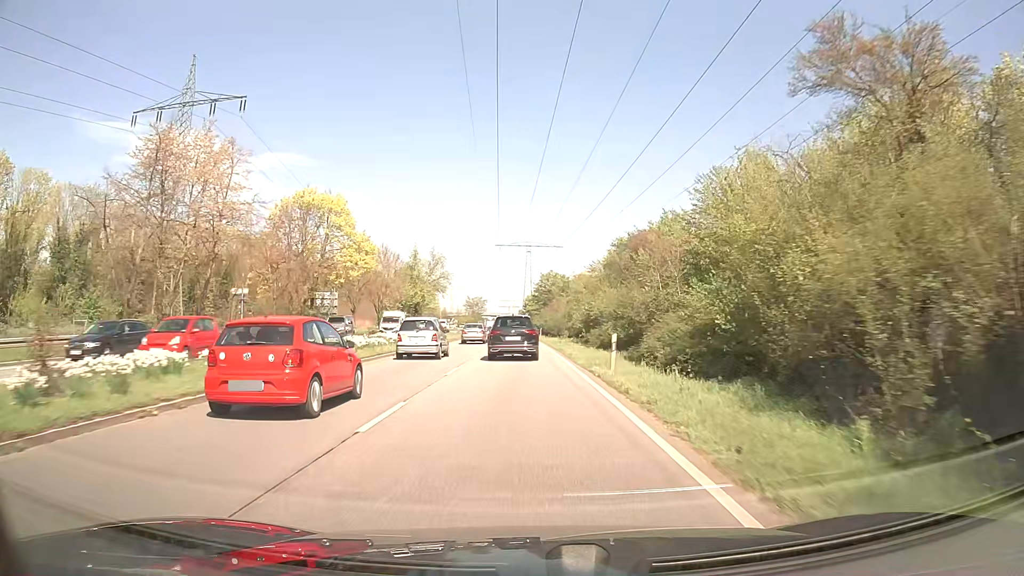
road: primary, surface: asphalt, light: Day
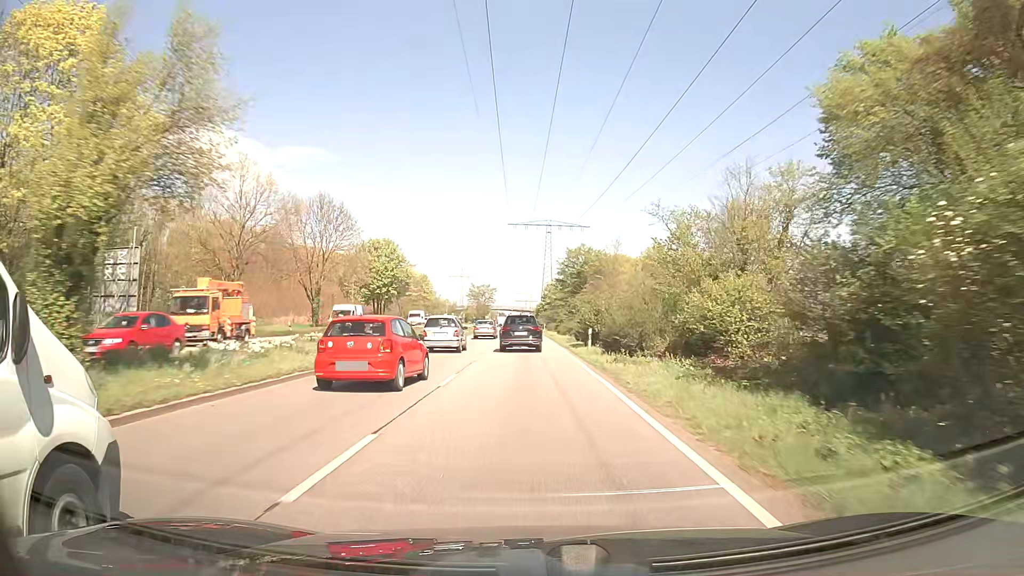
(-0.6, +40.1) m; -1°
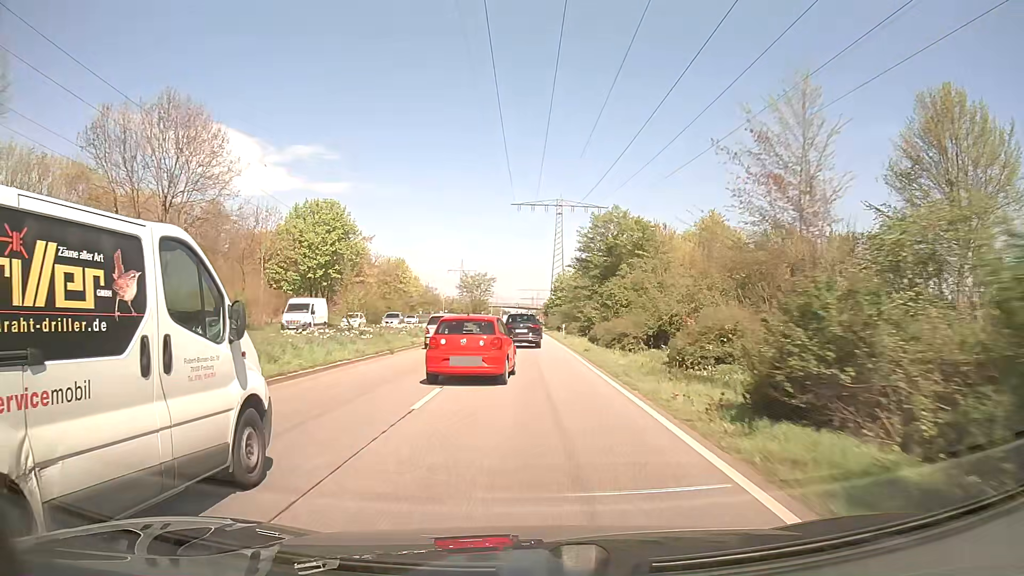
(-0.2, +31.3) m; -1°
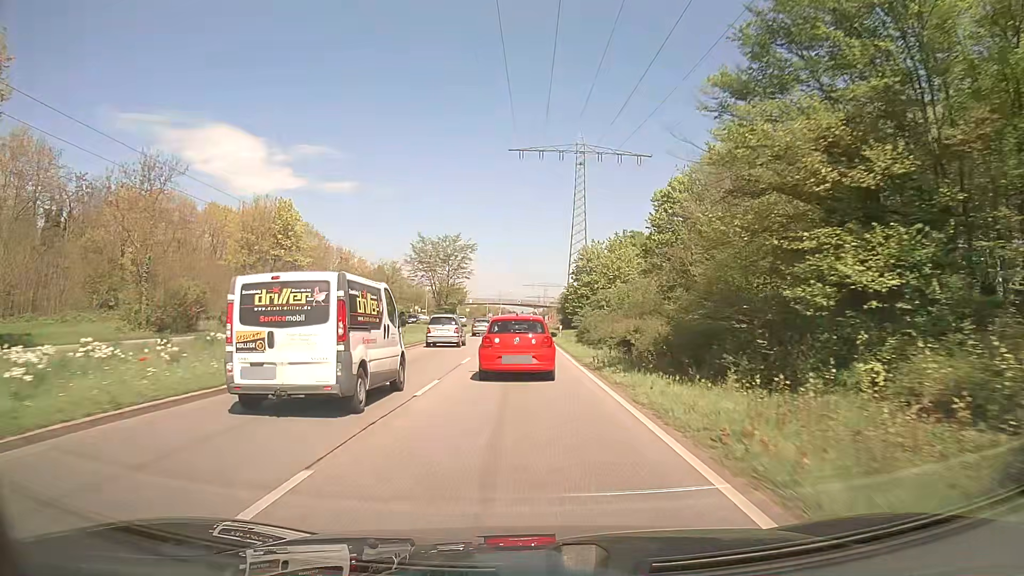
(-0.2, +53.0) m; 0°
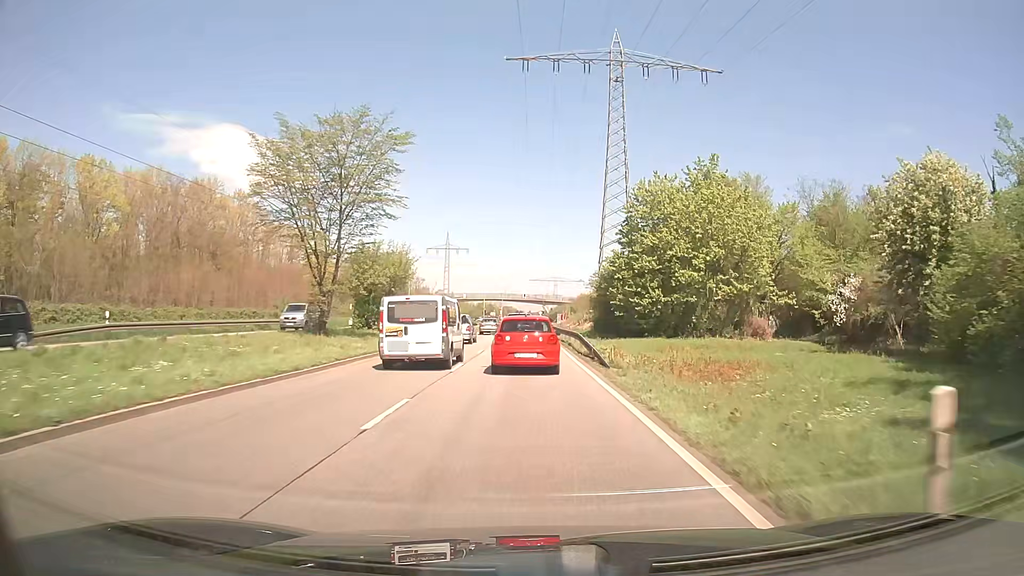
(-0.3, +39.7) m; -1°
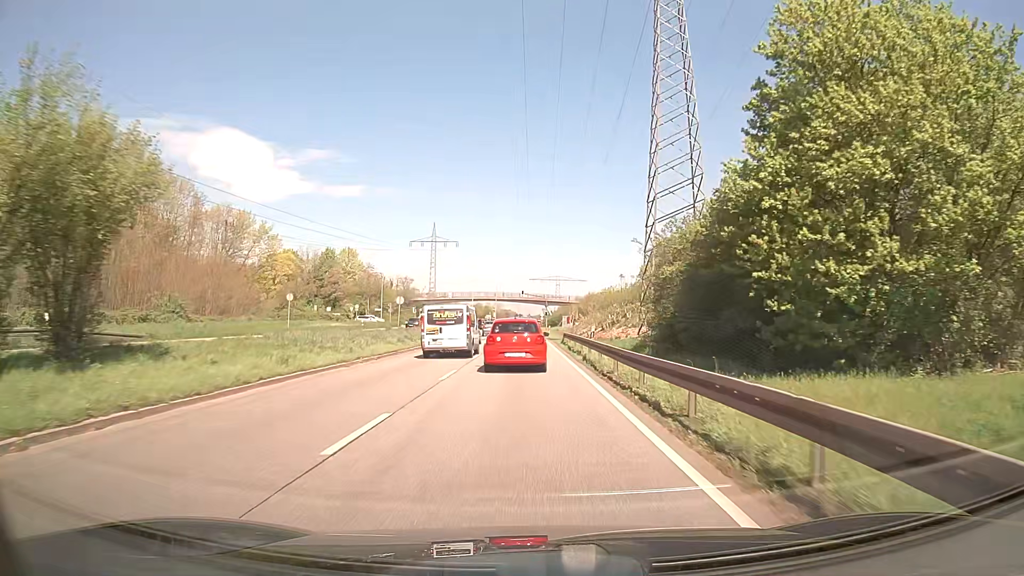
(0.0, +28.7) m; 0°
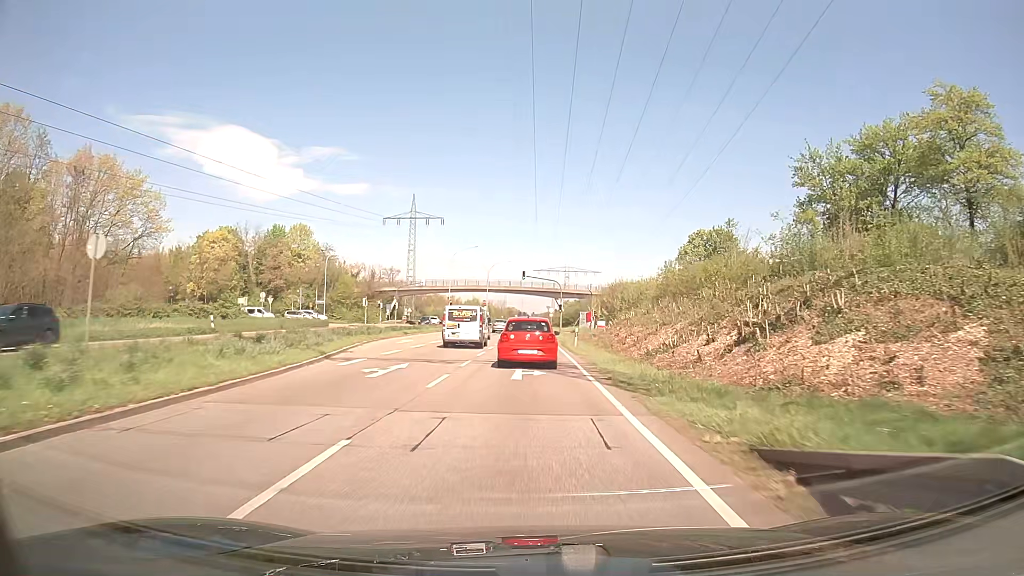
(+0.1, +38.8) m; 0°
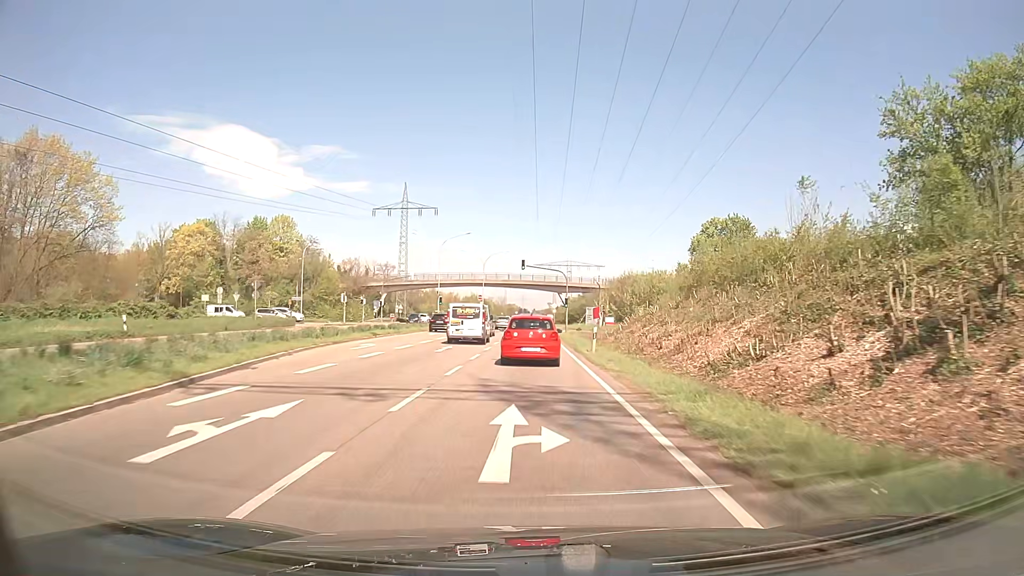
(0.0, +9.8) m; 0°
(0, +10) (0, +20) (0, +30) (0, +40) (0, +50) (0, +60) (0, +70) (0, +80) (0, +90) (0, +100) m
